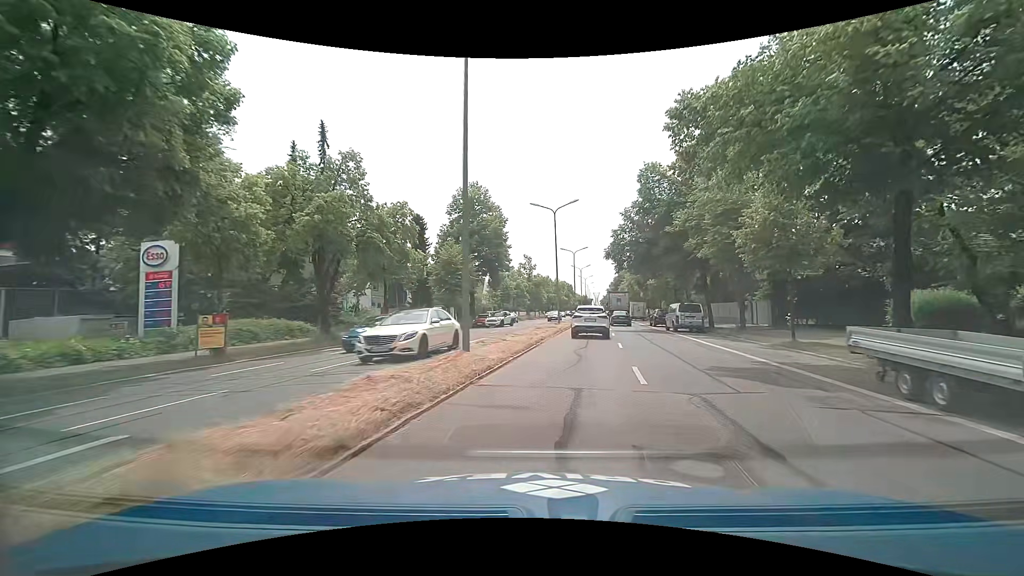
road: primary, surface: asphalt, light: Day
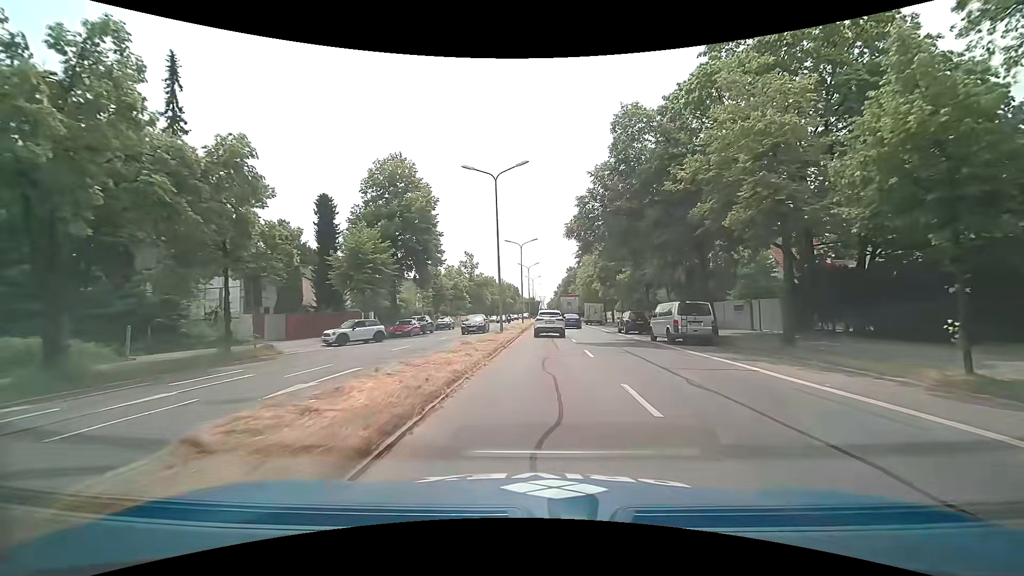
(+0.7, +11.9) m; +6°
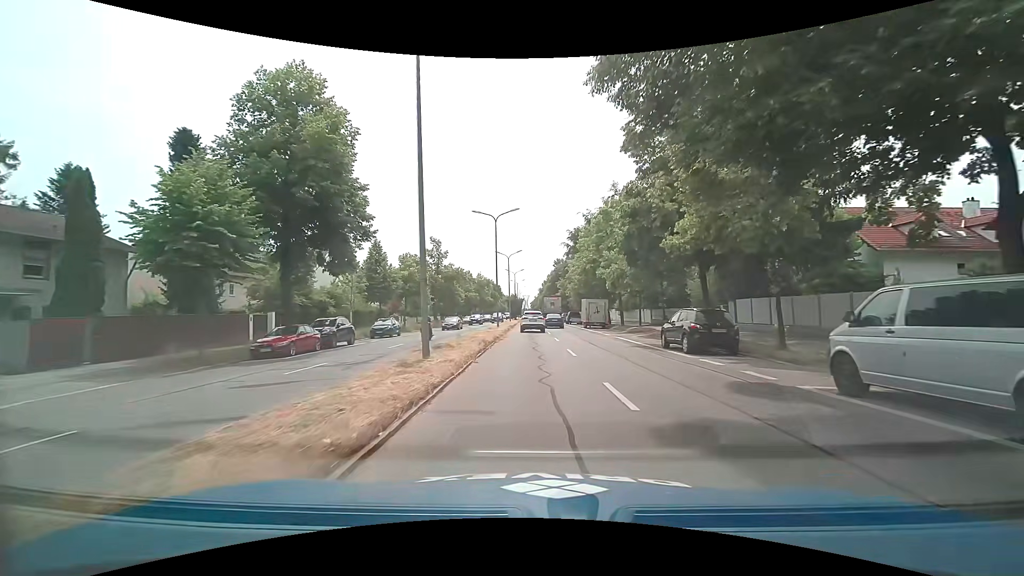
(+0.6, +17.6) m; +2°
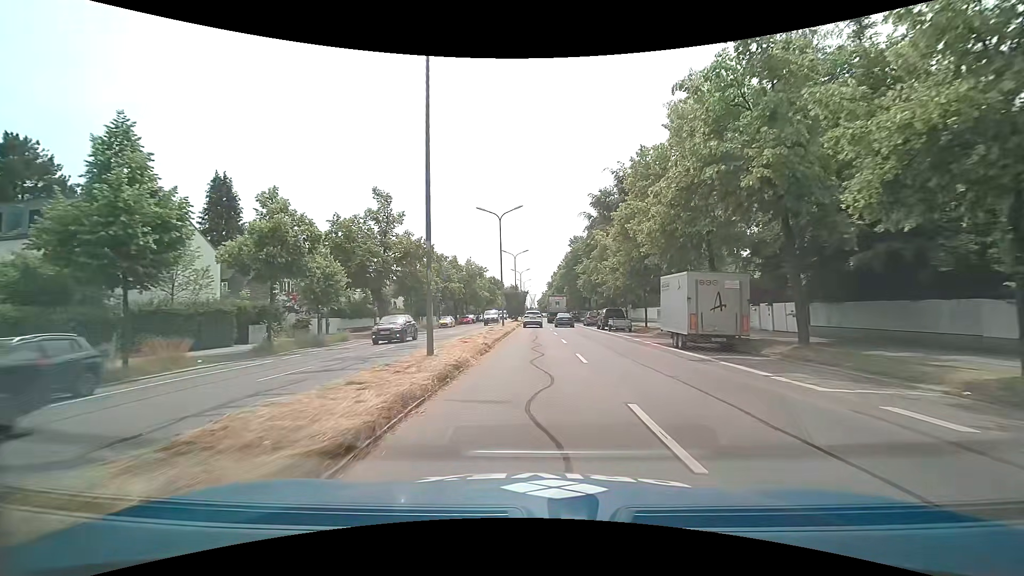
(0.0, +30.4) m; 0°
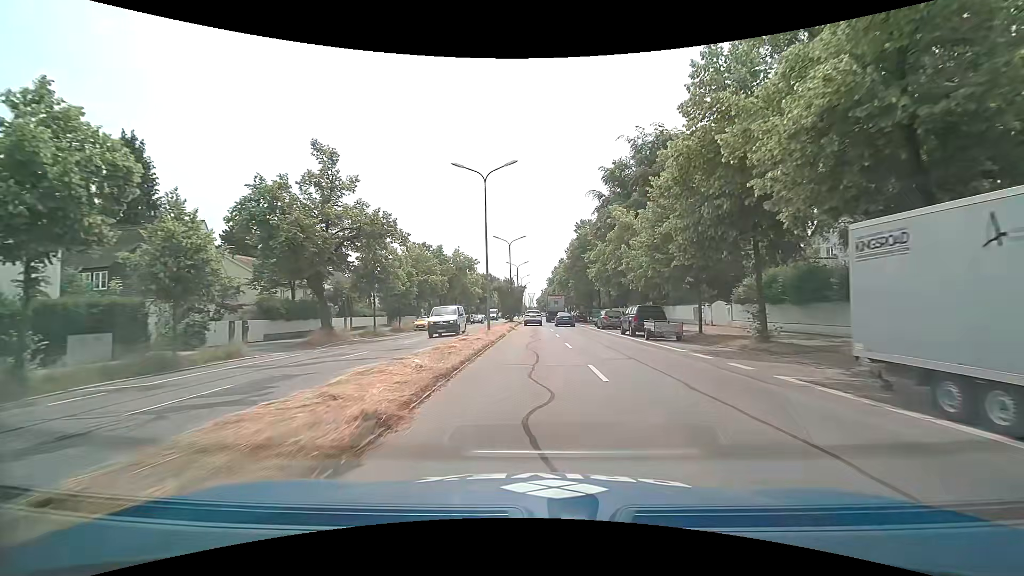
(-0.1, +13.0) m; 0°
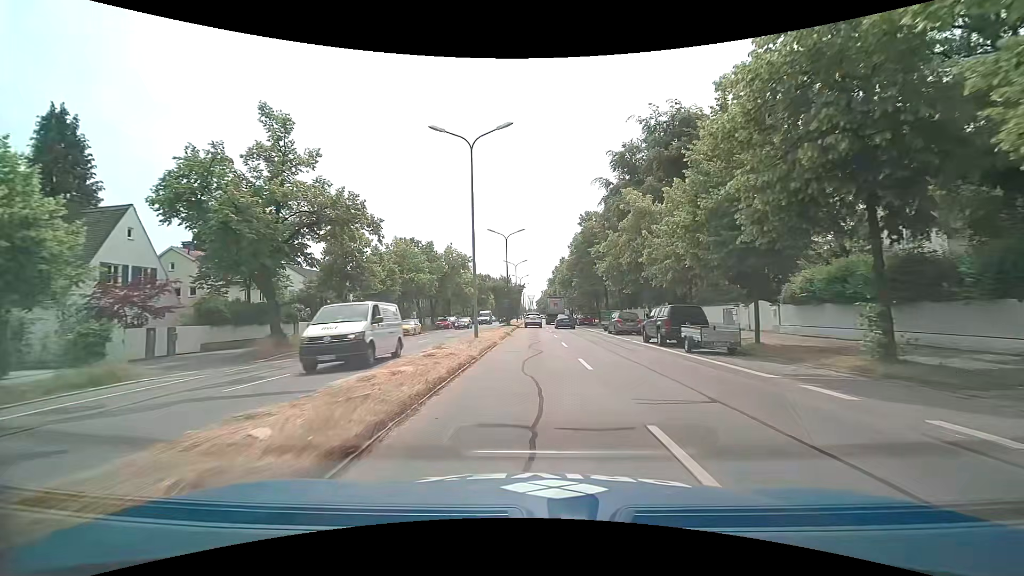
(0.0, +6.7) m; 0°
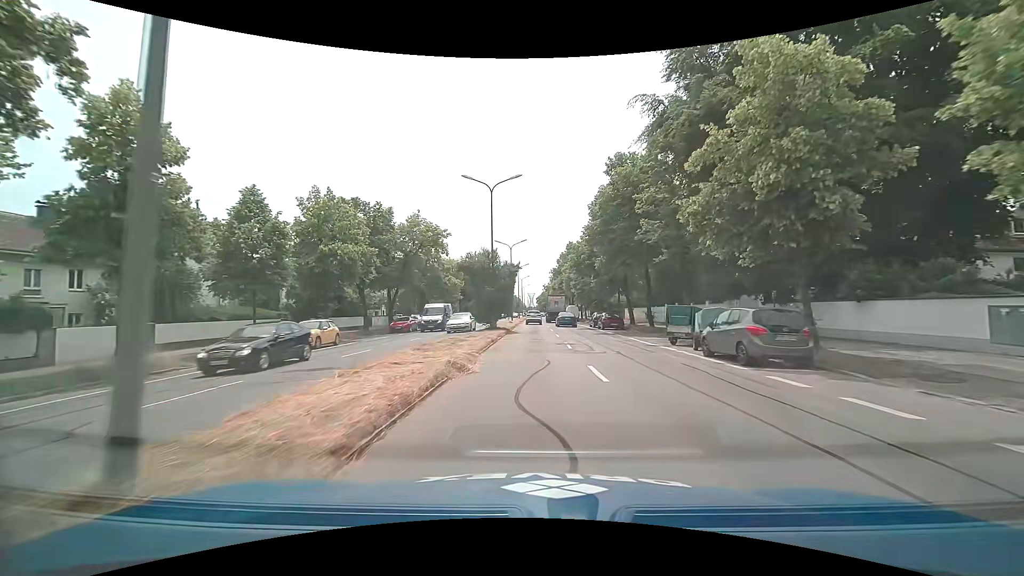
(-0.2, +20.8) m; 0°
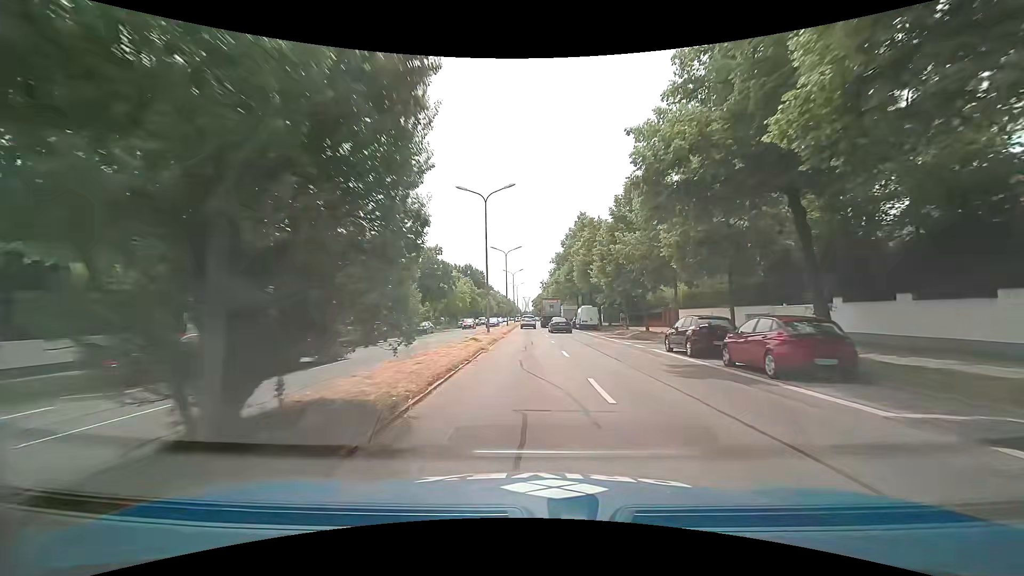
(-0.1, +29.5) m; 0°
(0, +10) (0, +20) (0, +30) (0, +40) (0, +50) (-1, +60) (-1, +70) (-1, +80) (-1, +90) (-1, +100) m
